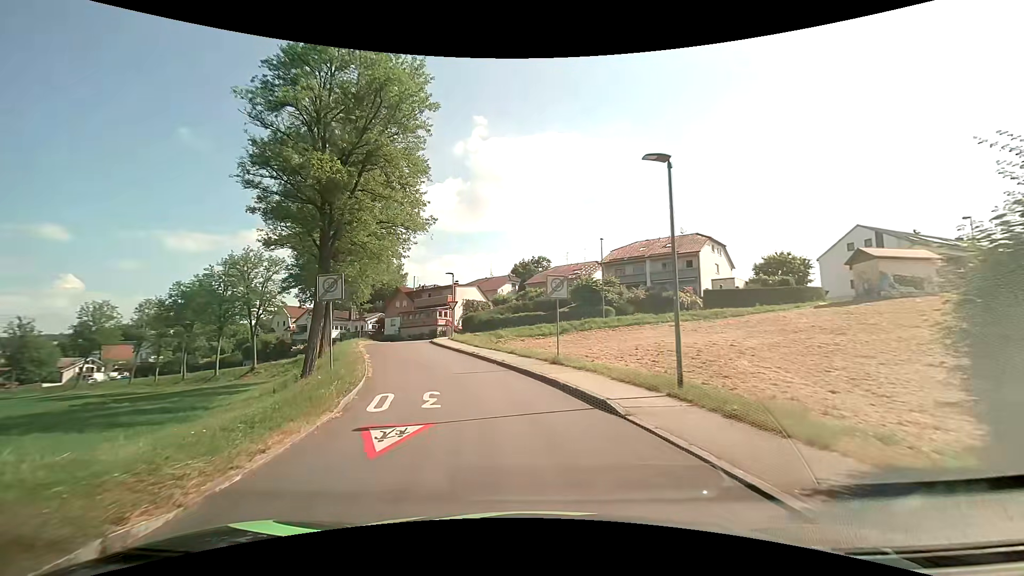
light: Day
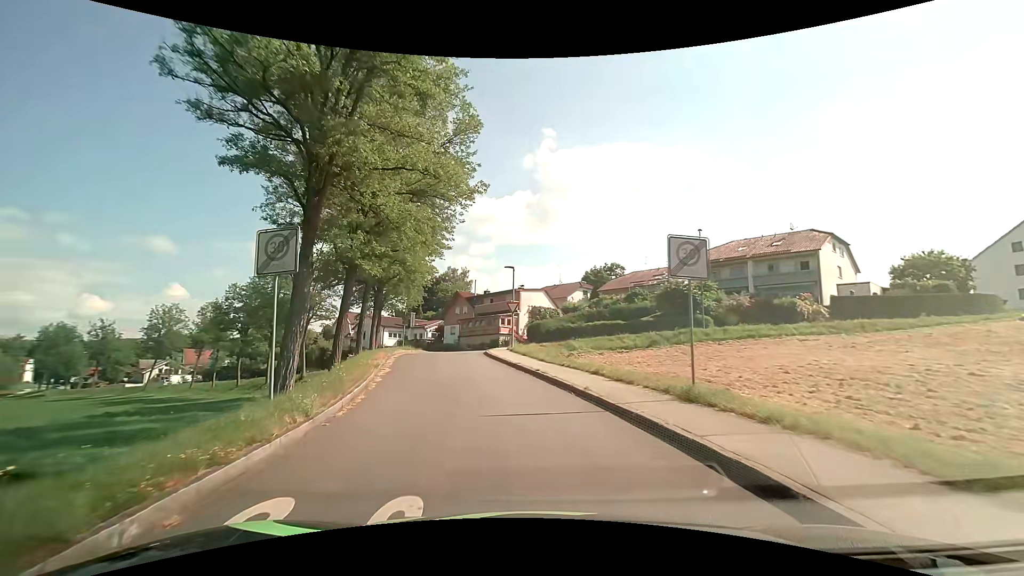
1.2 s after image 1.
(-0.6, +8.2) m; -8°
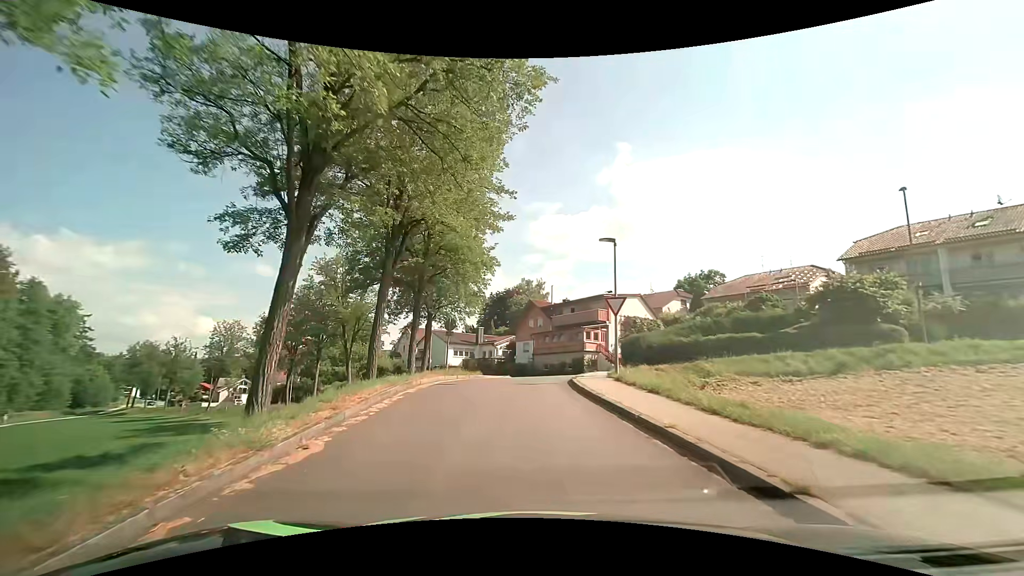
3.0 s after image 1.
(-1.1, +11.8) m; -8°
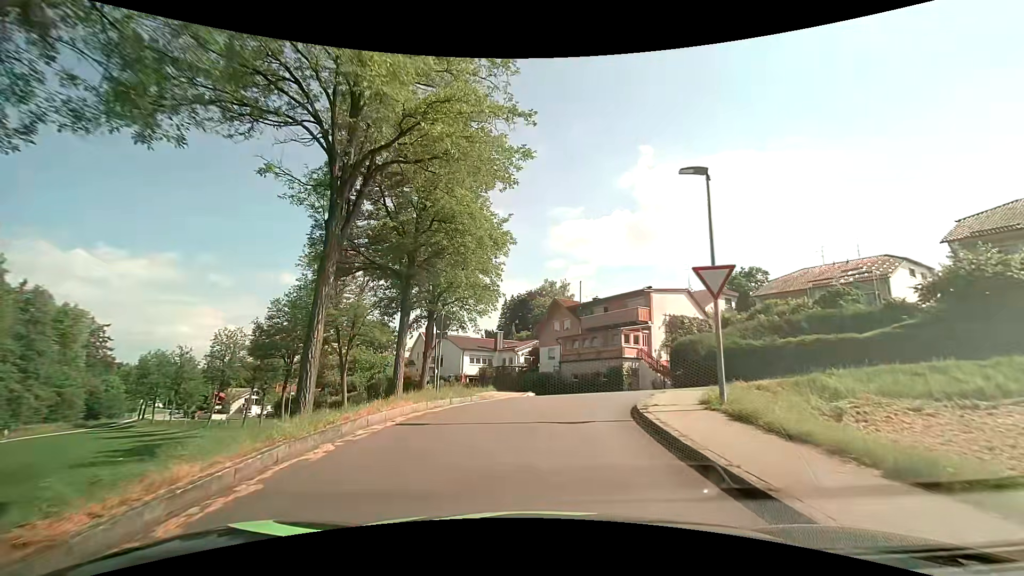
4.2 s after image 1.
(-0.2, +7.6) m; -4°
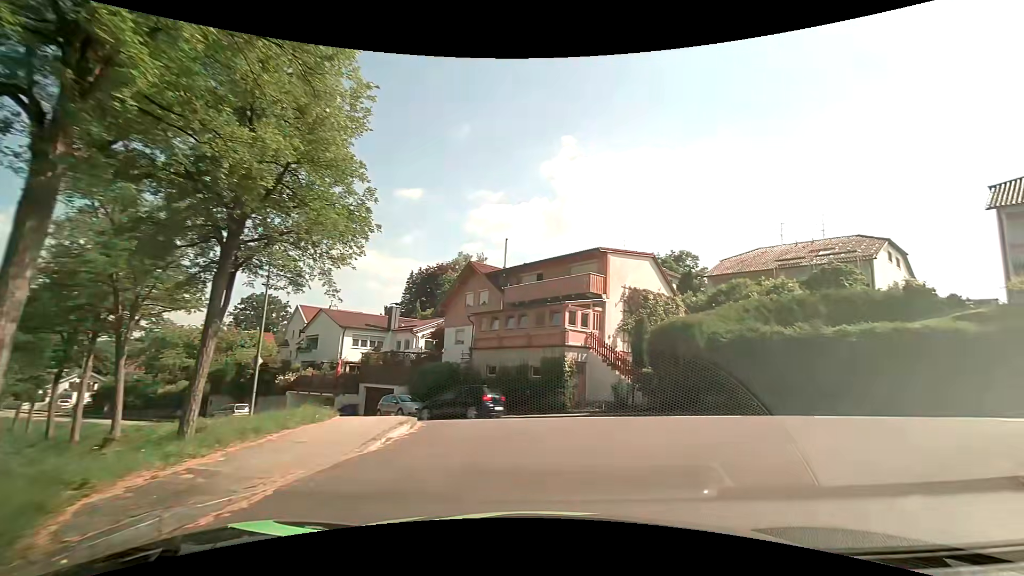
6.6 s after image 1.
(+0.5, +13.1) m; +11°
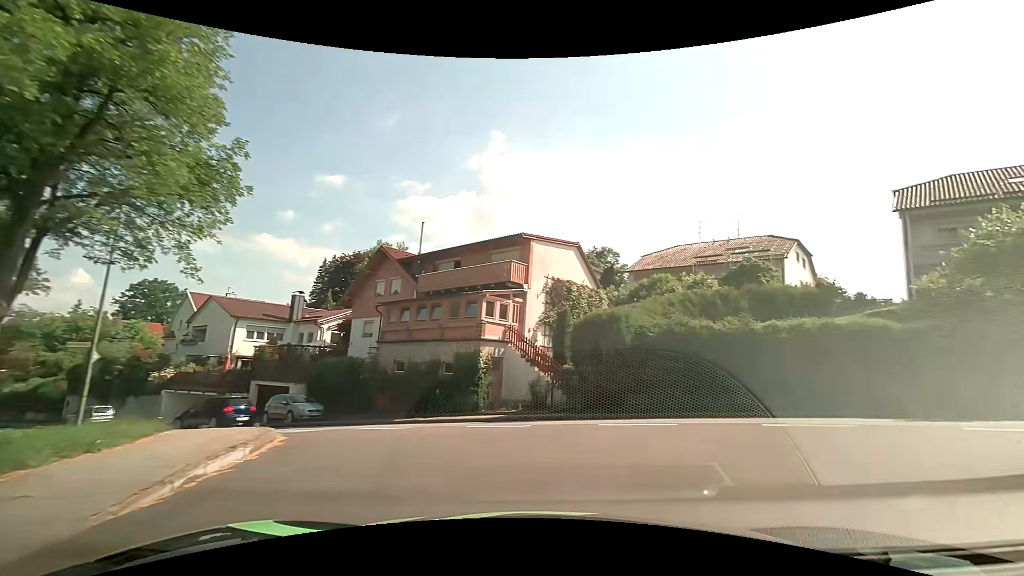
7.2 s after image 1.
(+0.2, +2.5) m; +9°
(+4, +9) (+13, +11) (+23, +10) (+33, +9) (+43, +8) (+53, +9) (+63, +11) (+72, +13) (+82, +17) (+91, +21) m
